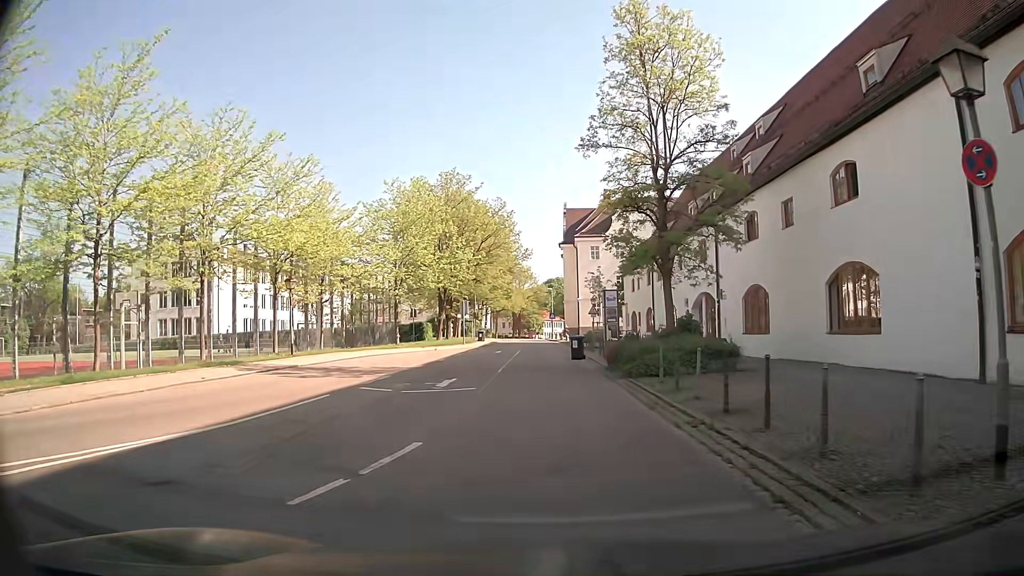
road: residential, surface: asphalt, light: Day
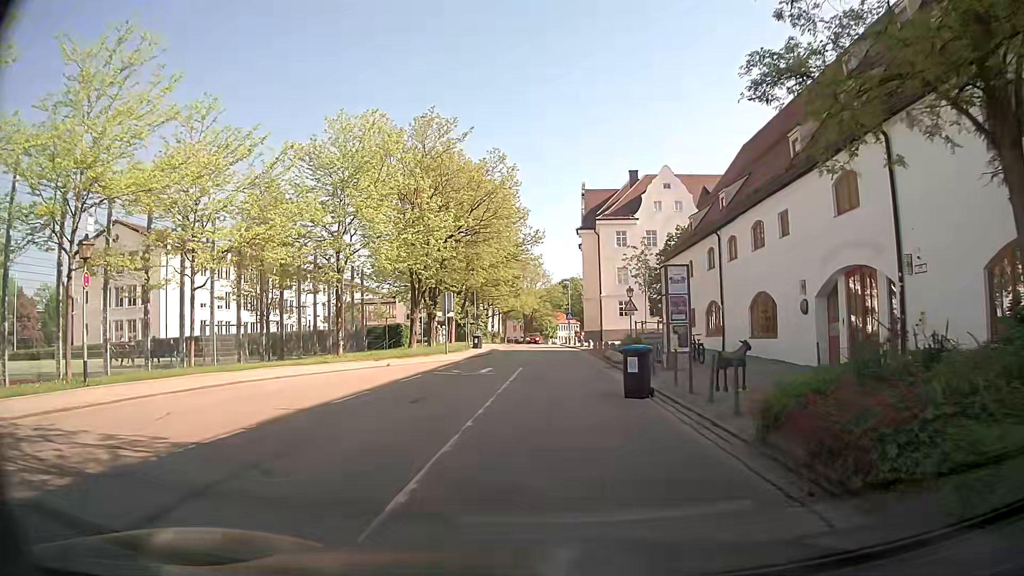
(-0.2, +16.2) m; -1°
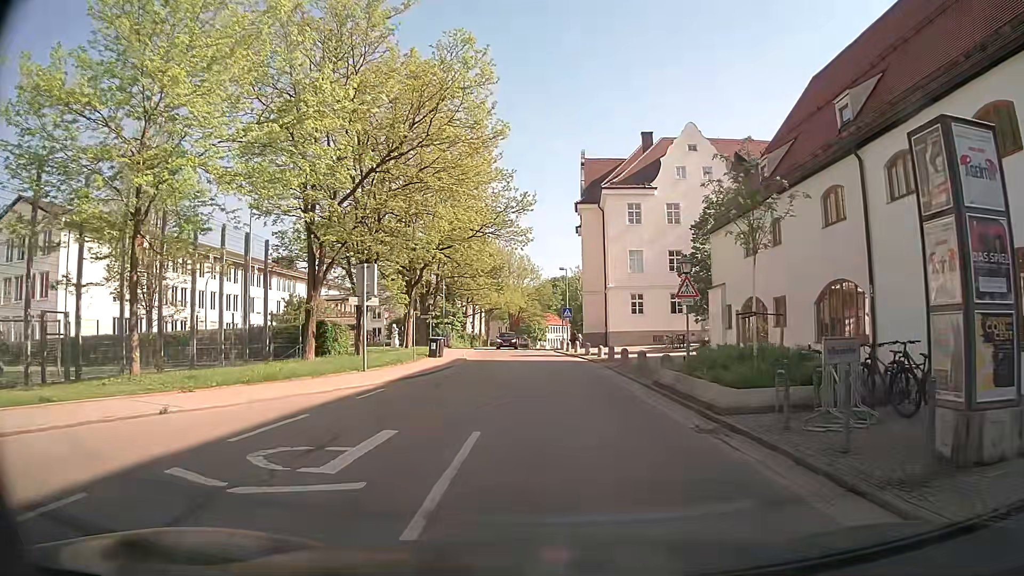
(-0.2, +16.6) m; +1°
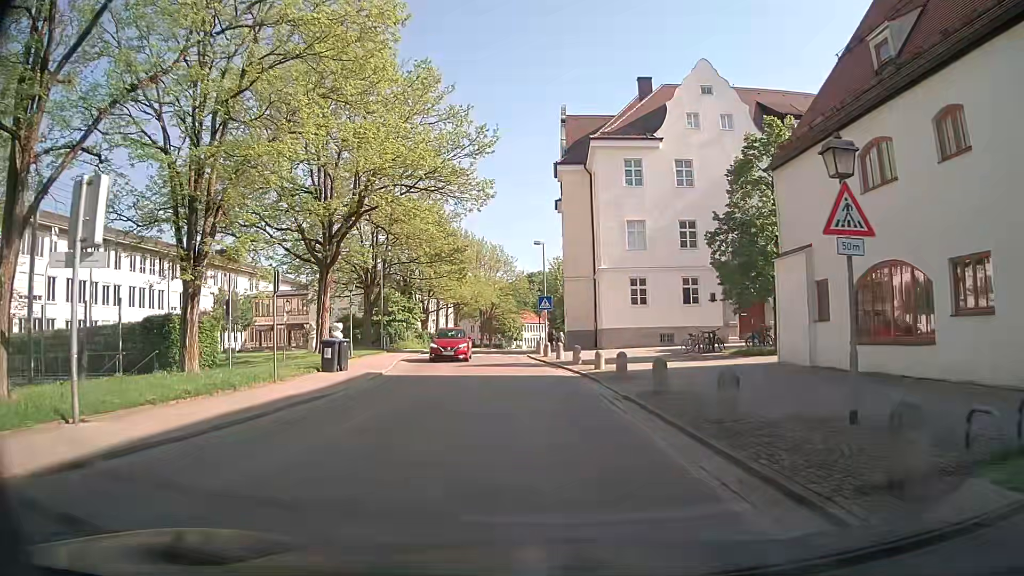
(+0.5, +13.7) m; +1°
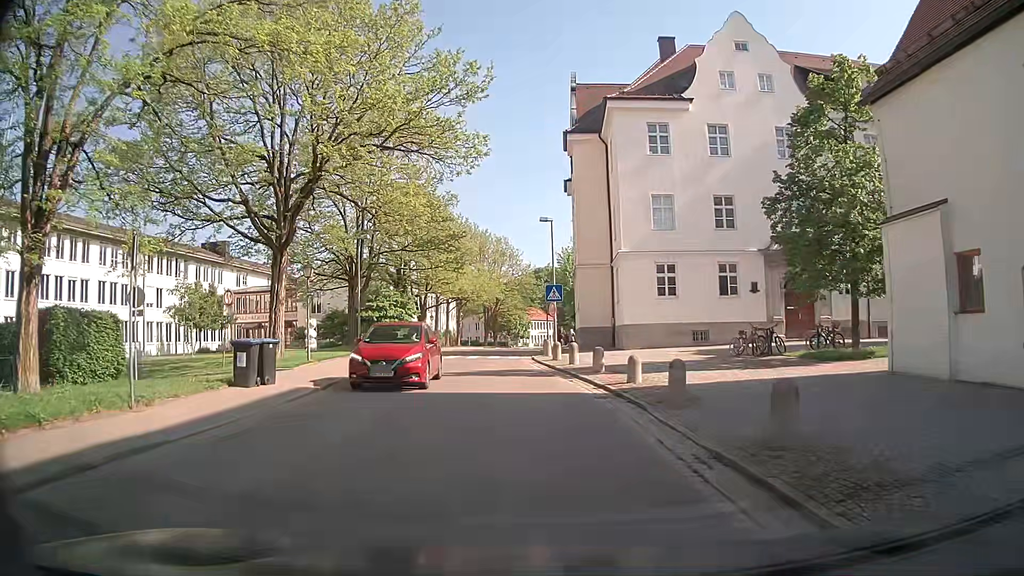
(+0.1, +6.9) m; 0°
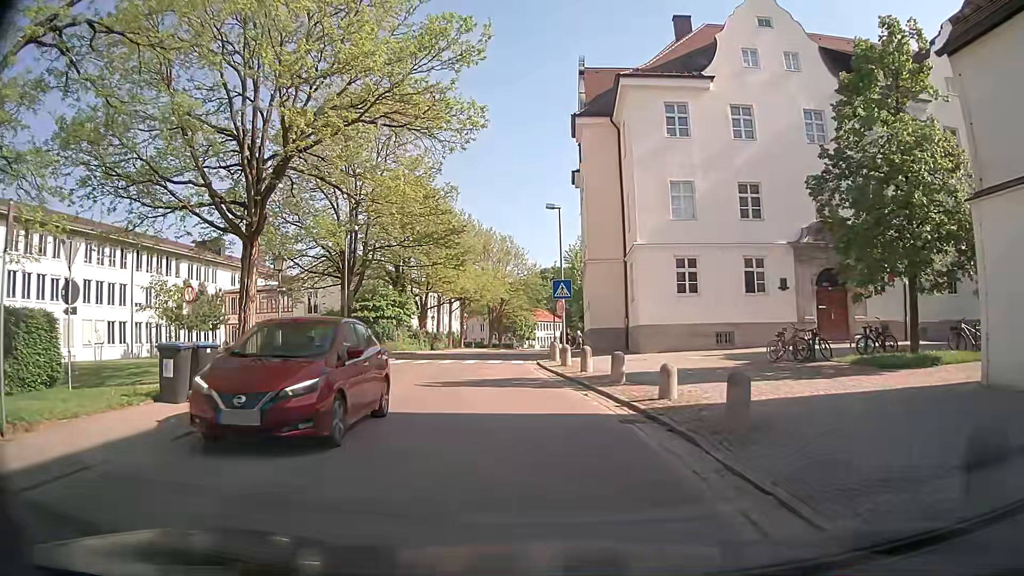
(0.0, +3.5) m; 0°
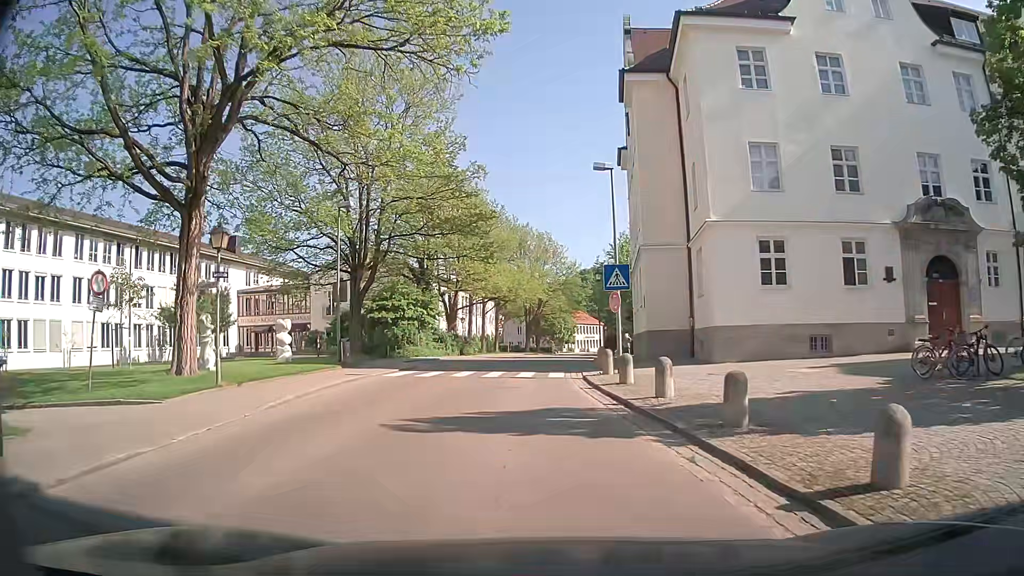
(-0.1, +6.9) m; -2°
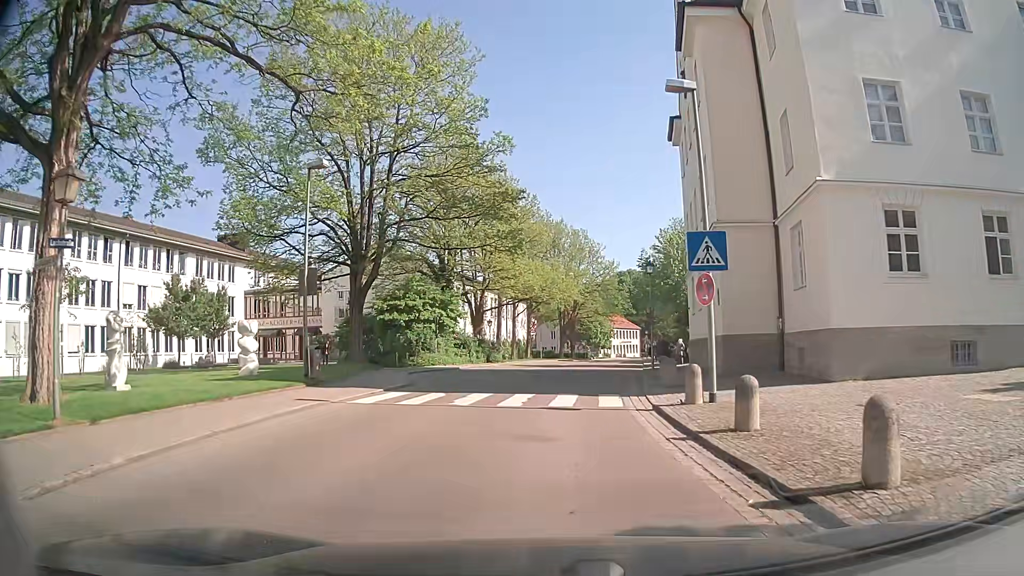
(-0.3, +7.1) m; -3°
(0, +10) (+1, +20) (+2, +30) (+3, +40) (+4, +50) (+6, +60) (+7, +70) (+9, +79) (+10, +89) (+11, +99) m
